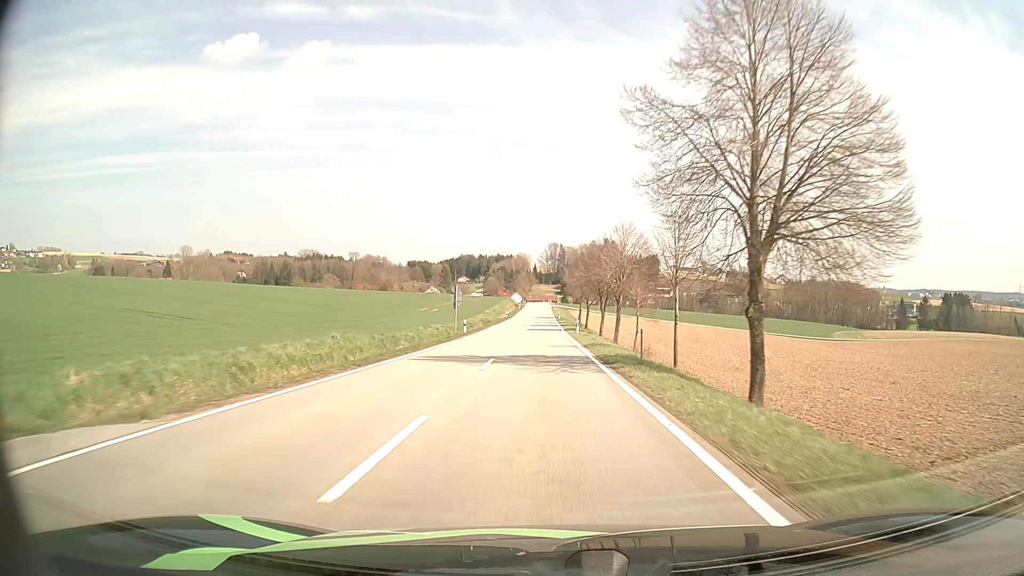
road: tertiary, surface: asphalt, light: Day
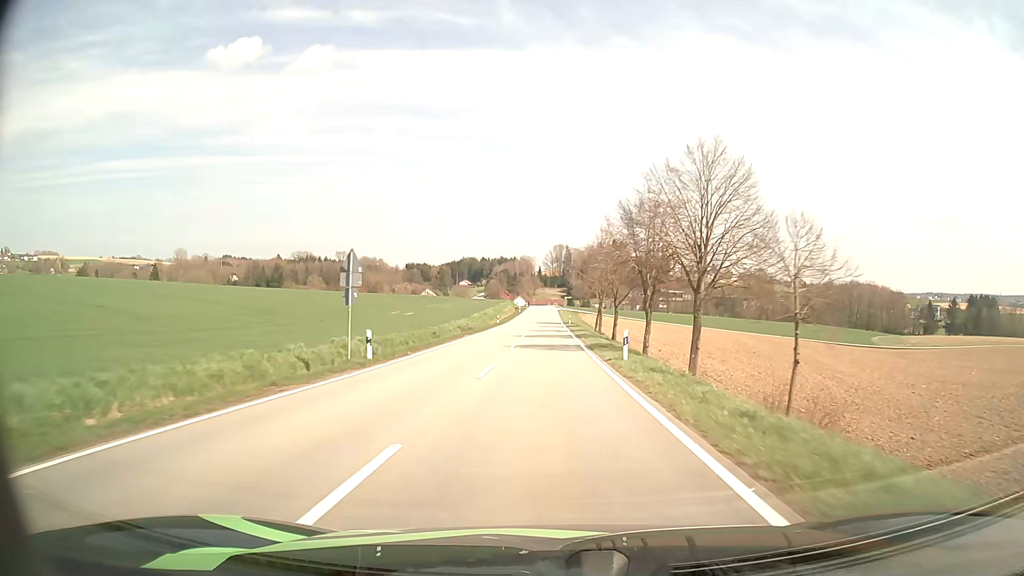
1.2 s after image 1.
(-0.1, +26.5) m; -1°
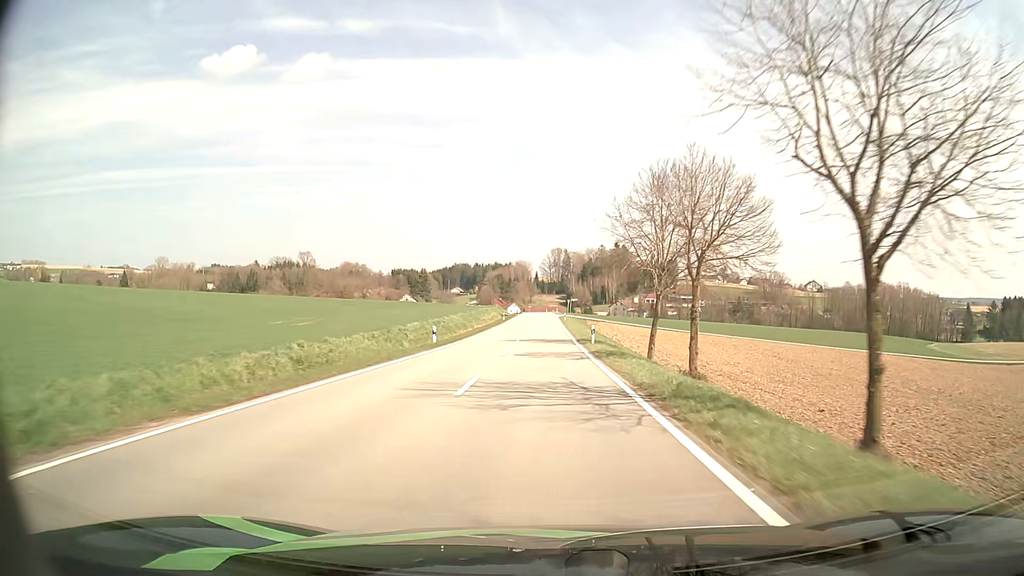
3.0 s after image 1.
(+0.1, +40.3) m; 0°
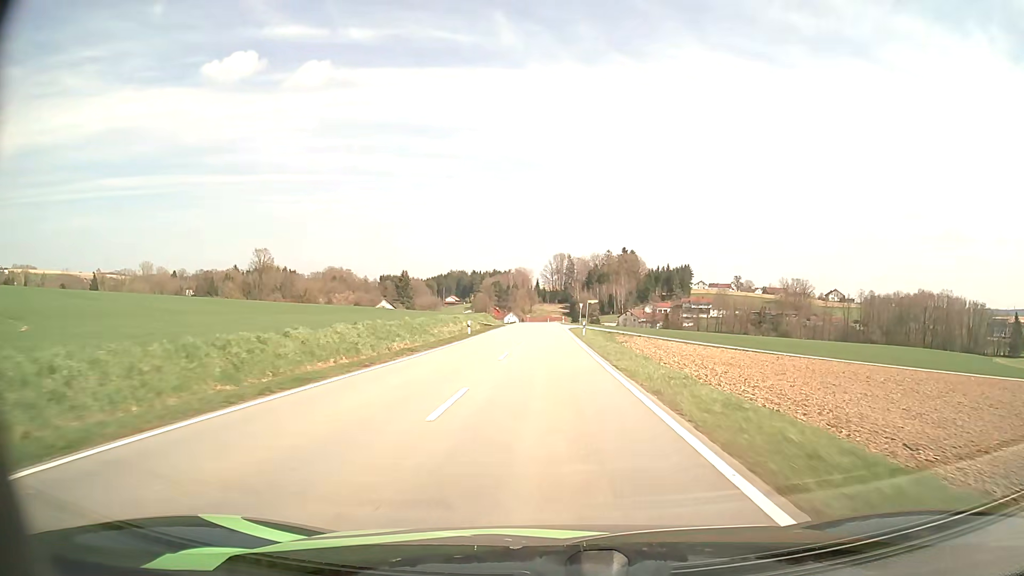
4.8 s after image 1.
(-0.1, +39.9) m; 0°
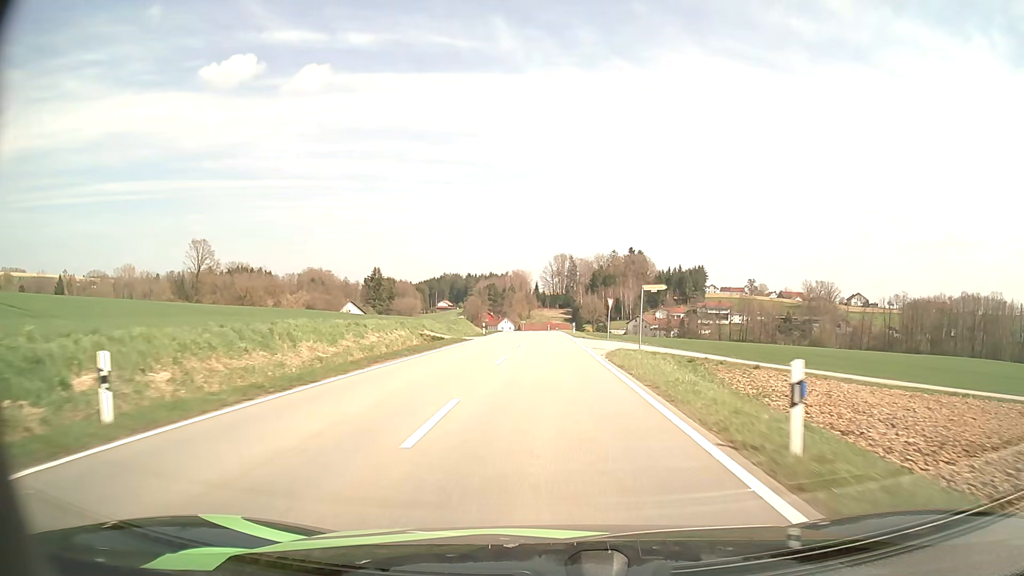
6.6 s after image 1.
(0.0, +39.1) m; 0°
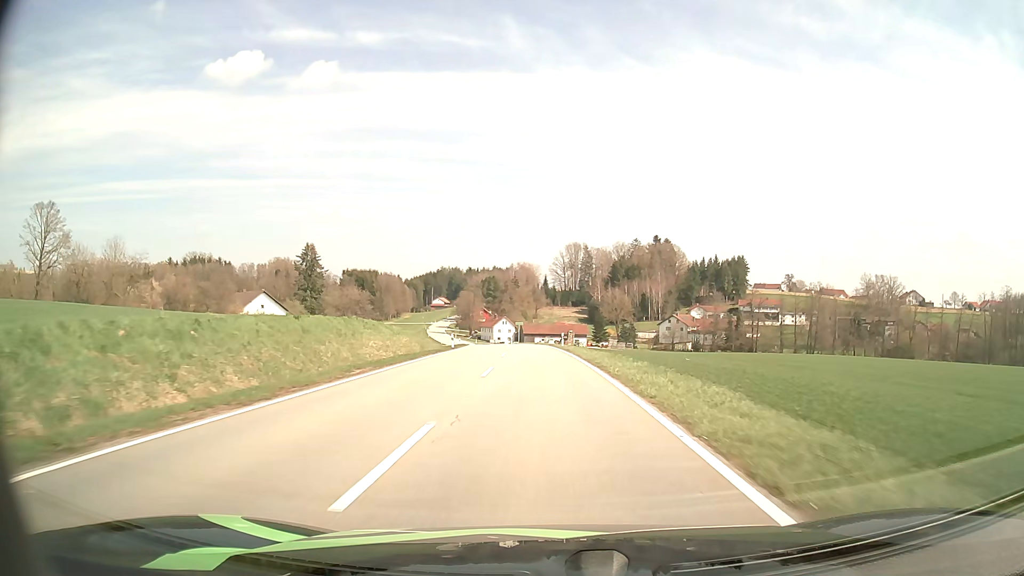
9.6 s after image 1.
(-0.1, +63.8) m; -1°
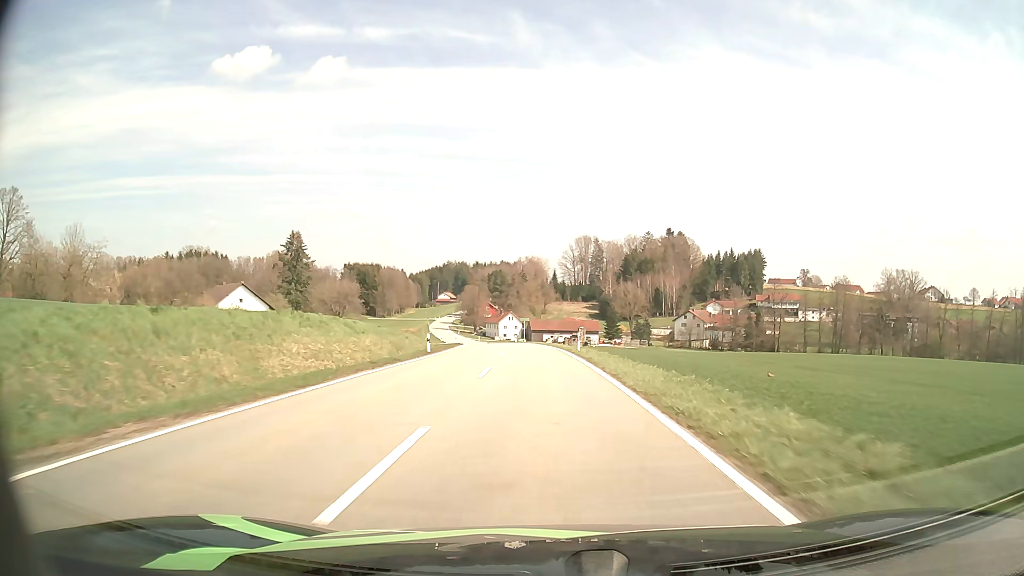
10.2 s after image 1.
(-0.1, +12.9) m; -1°
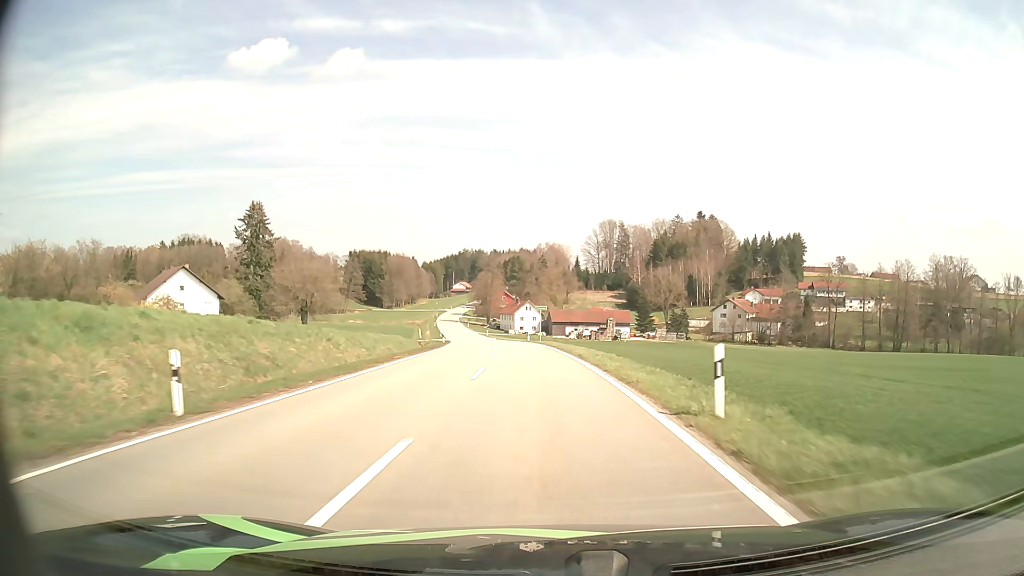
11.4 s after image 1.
(-0.4, +26.0) m; -2°
(0, +10) (0, +20) (-1, +30) (-2, +40) (-3, +50) (-4, +60) (-5, +70) (-7, +80) (-8, +90) (-10, +99) m
